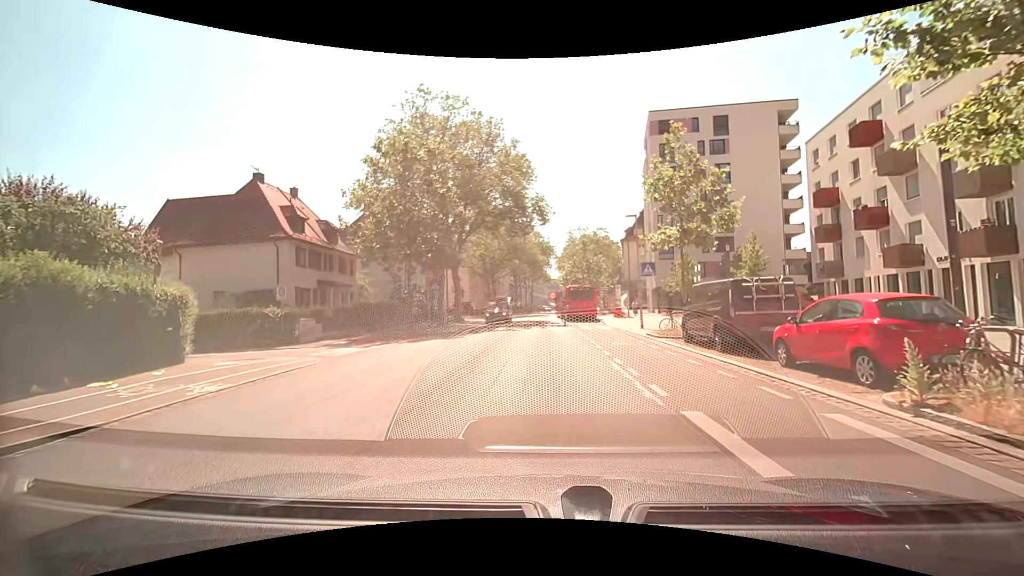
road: secondary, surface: asphalt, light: Day
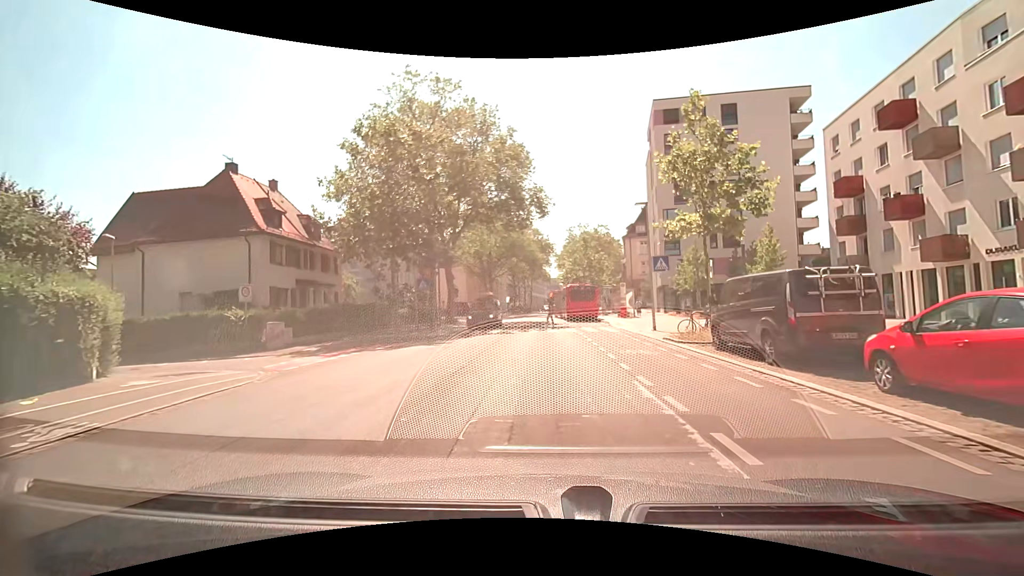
(0.0, +3.1) m; -1°
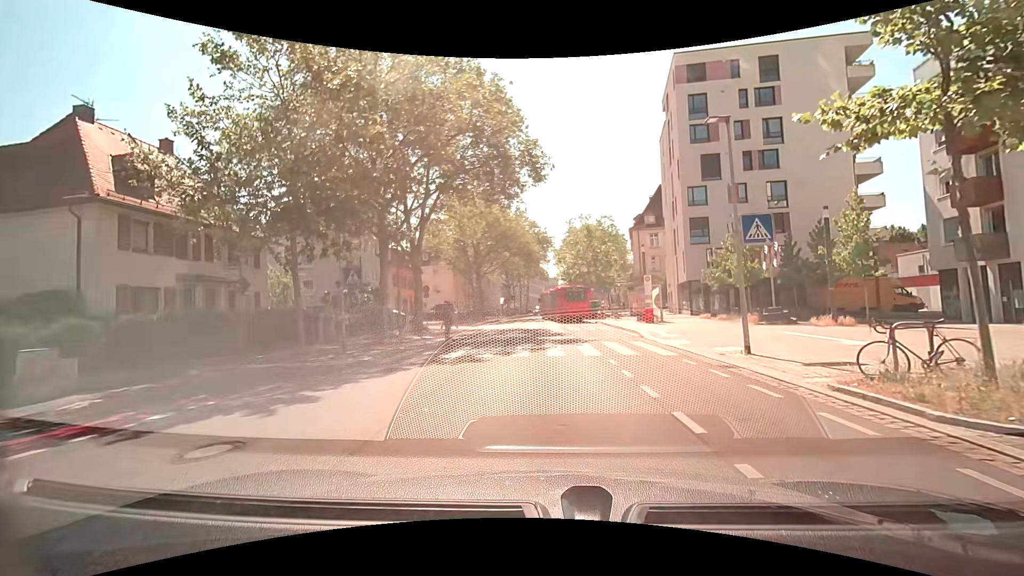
(0.0, +10.9) m; 0°
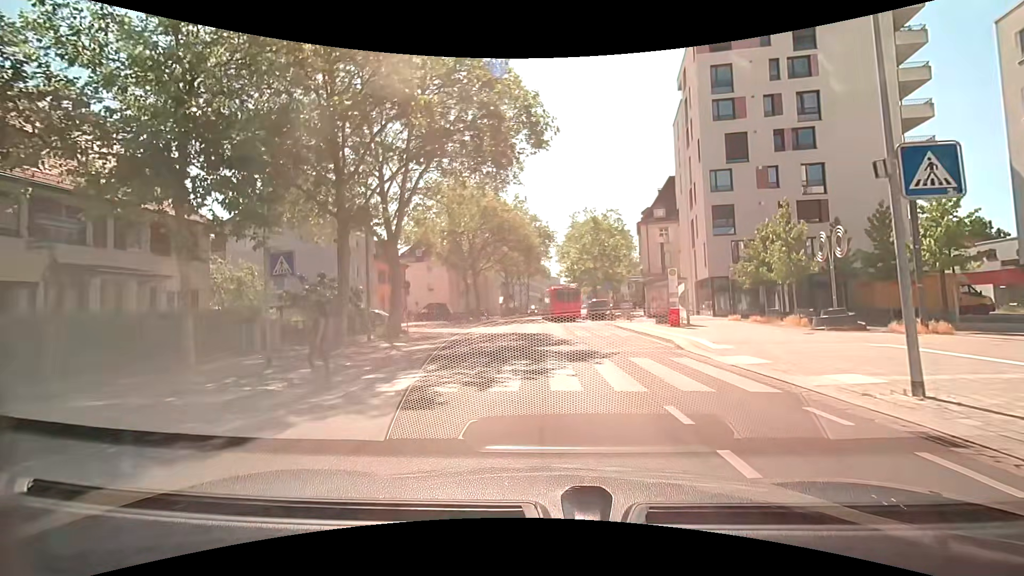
(+0.1, +5.6) m; -1°
